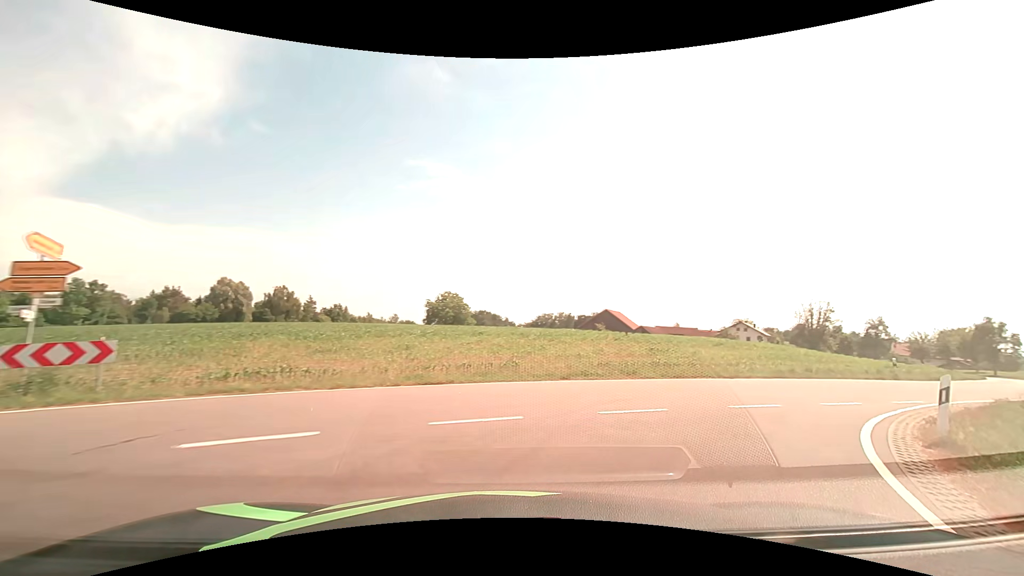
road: tertiary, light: Day
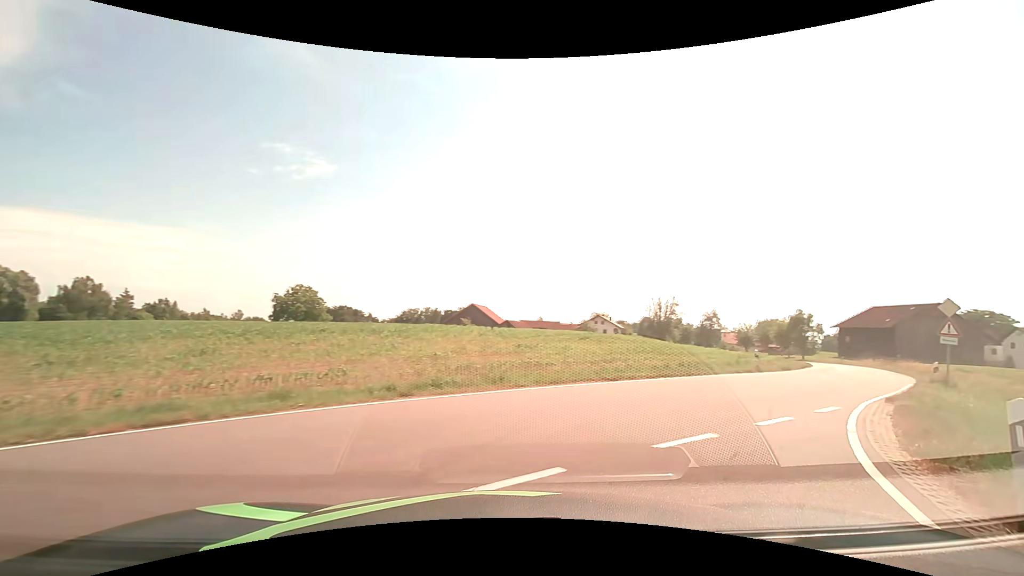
(+0.5, +4.4) m; +14°
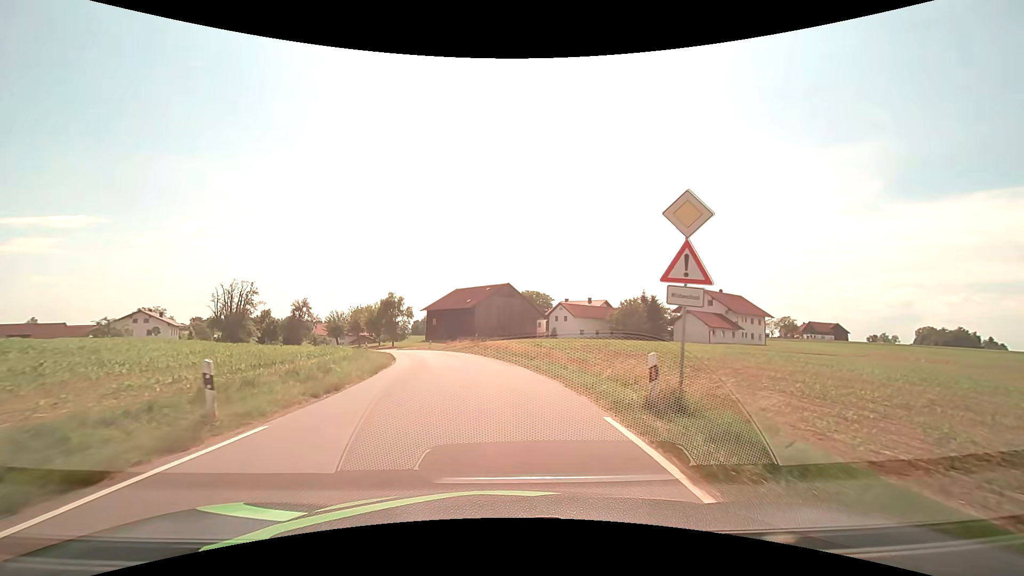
(+9.9, +17.7) m; +43°
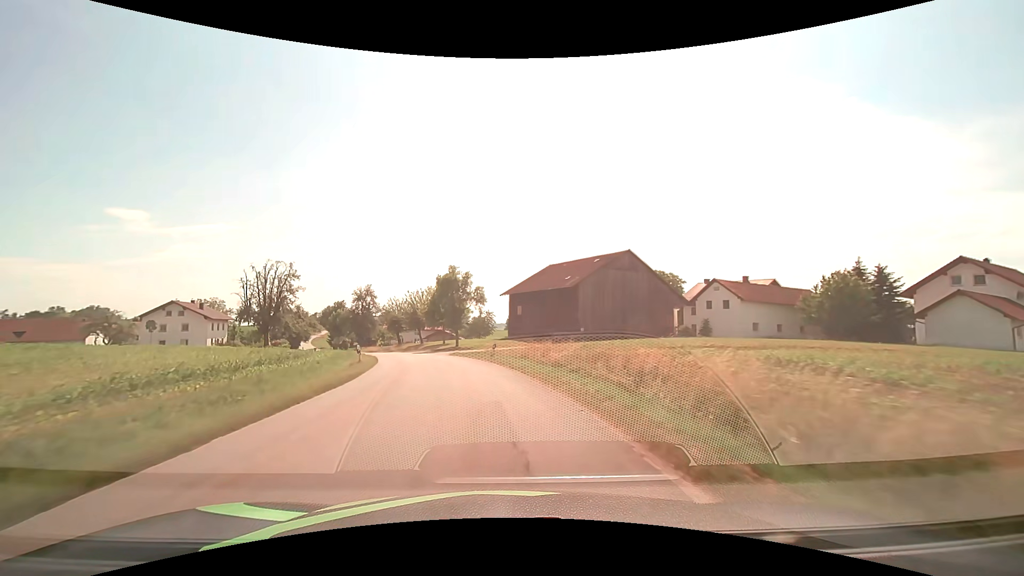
(-2.4, +31.1) m; -11°
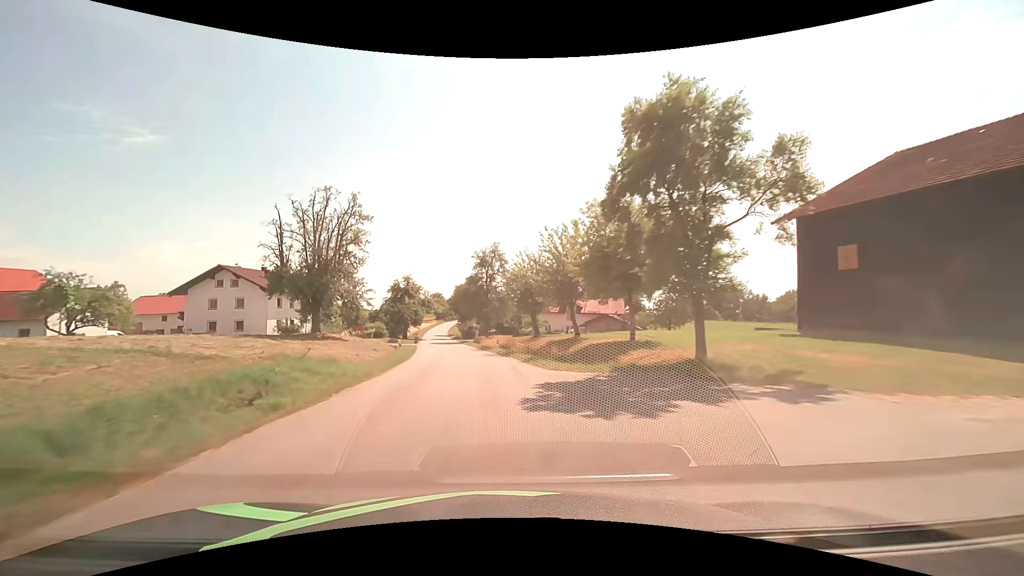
(-6.5, +40.4) m; -17°
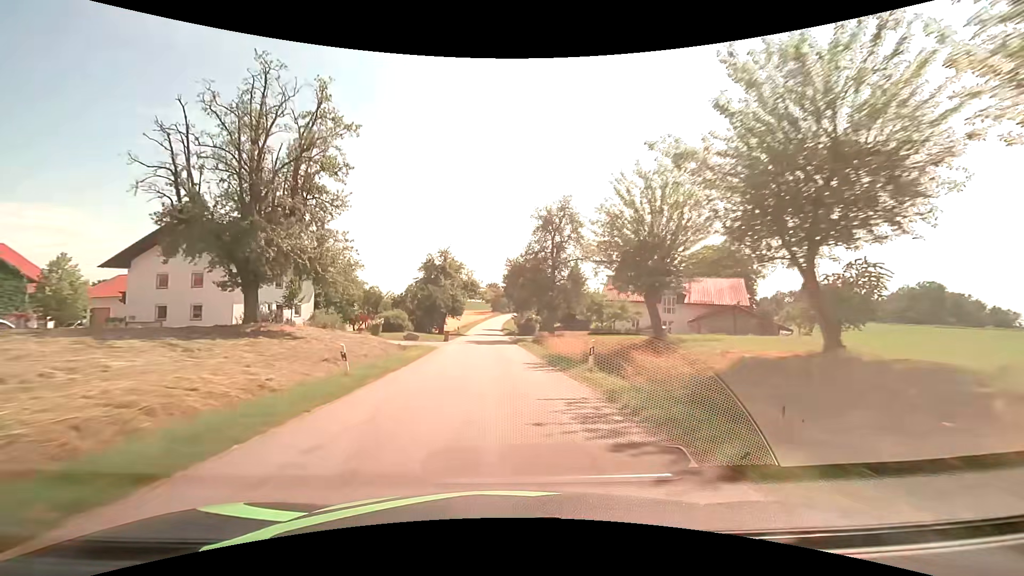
(-1.5, +22.3) m; -7°
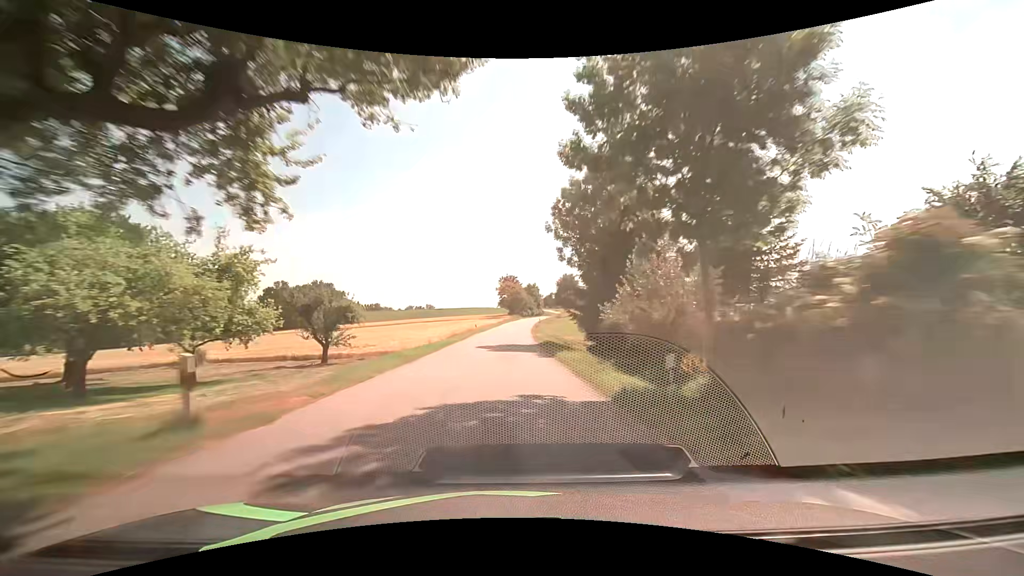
(-1.9, +58.2) m; -2°
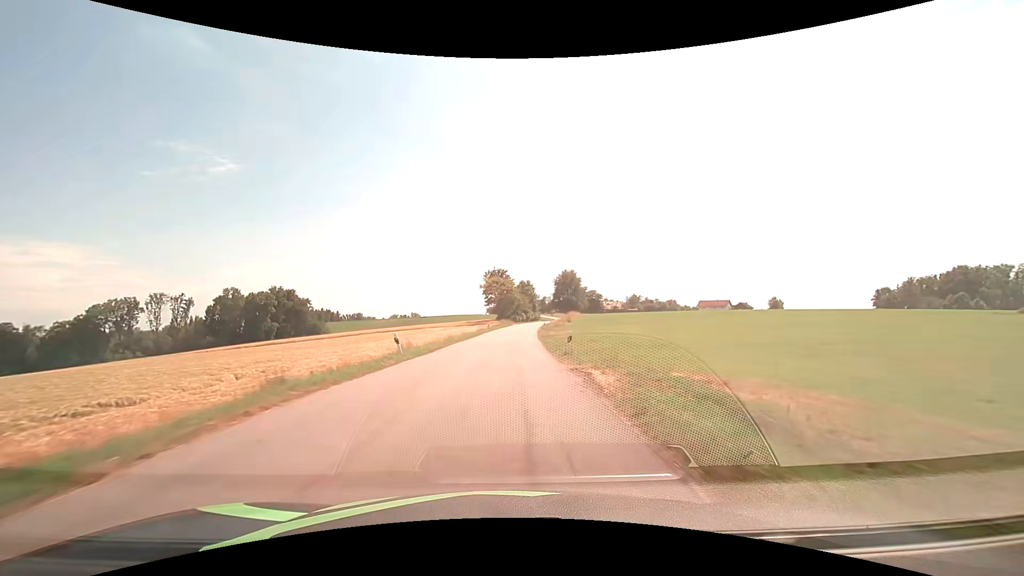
(+0.5, +36.5) m; +1°
(0, +10) (0, +20) (0, +30) (+1, +40) (+1, +50) (+2, +60) (+3, +70) (+4, +80) (+5, +90) (+6, +100) m
